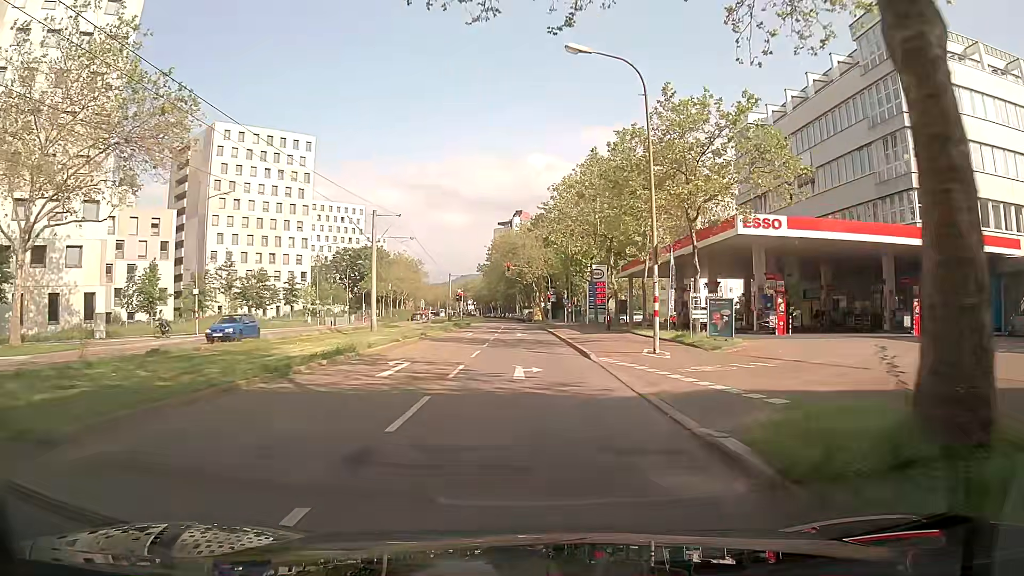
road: tertiary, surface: asphalt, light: Day
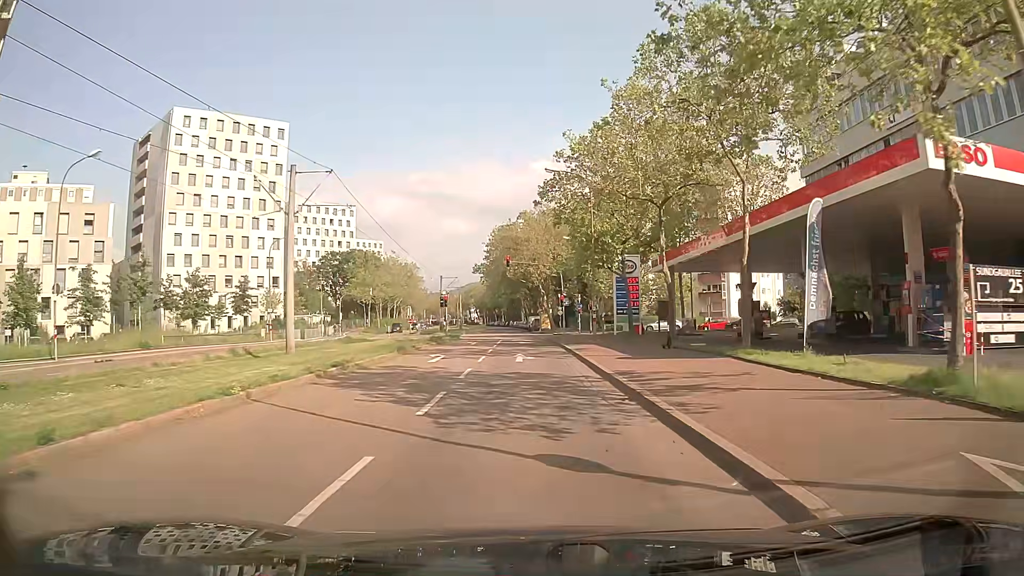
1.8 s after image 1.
(-0.4, +15.7) m; -1°
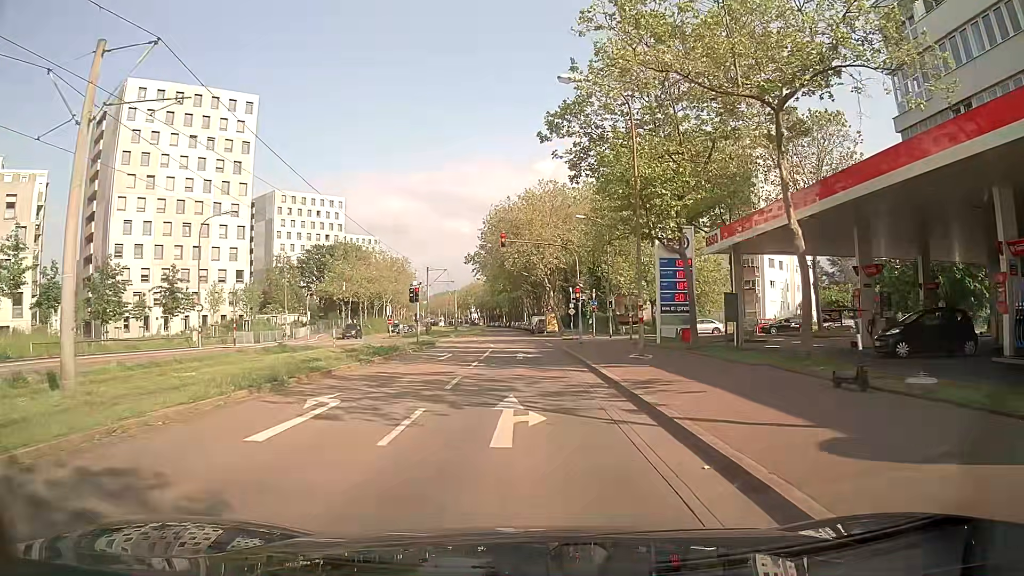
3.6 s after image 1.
(-0.1, +14.1) m; 0°
(0, +10) (0, +20) (0, +30) (-1, +40) (-1, +50) (-1, +60) (-2, +70) (-2, +80) (-2, +90) (-3, +100) m
